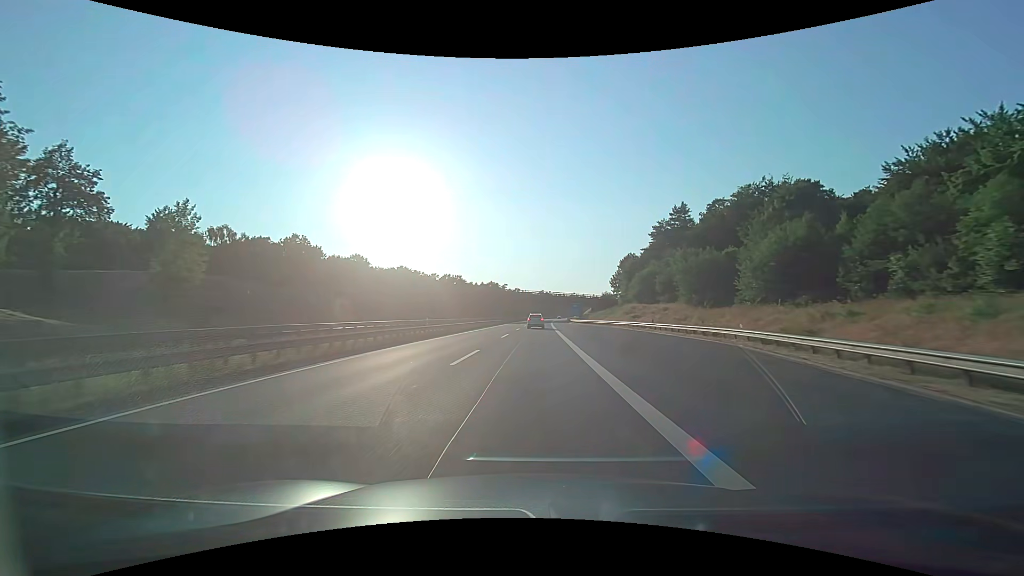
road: motorway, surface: asphalt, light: Day
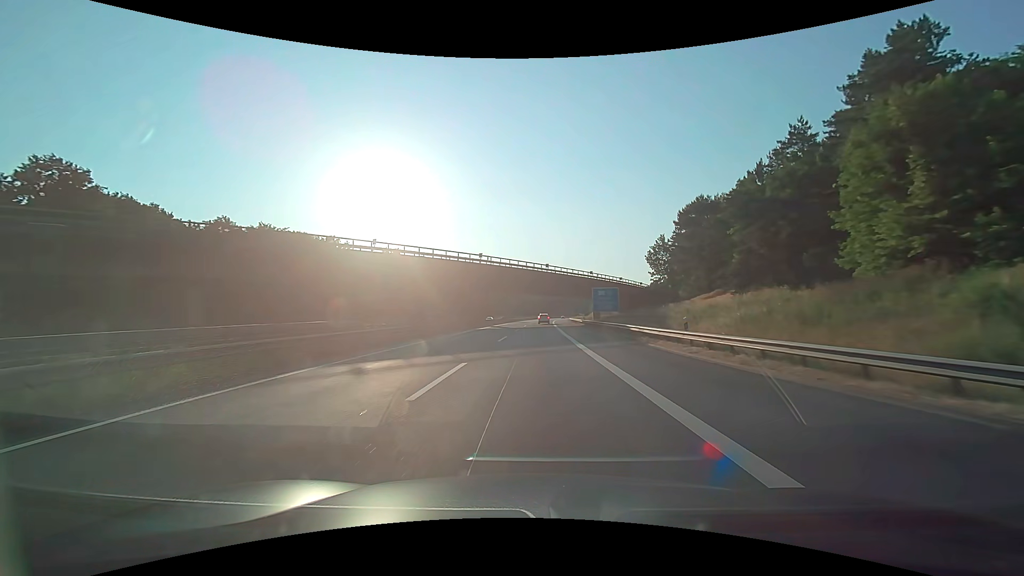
(+1.1, +77.7) m; +2°
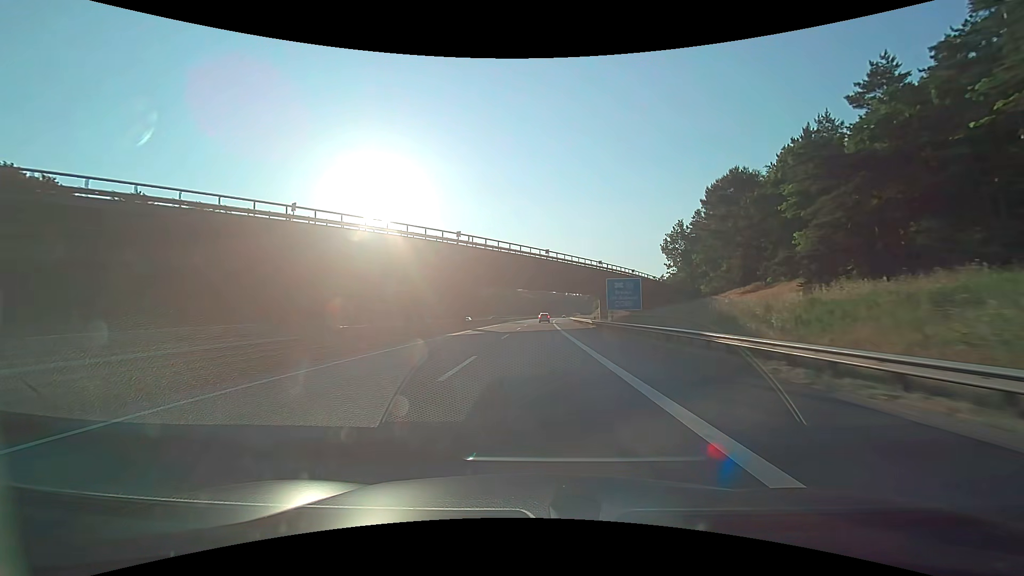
(0.0, +15.8) m; 0°
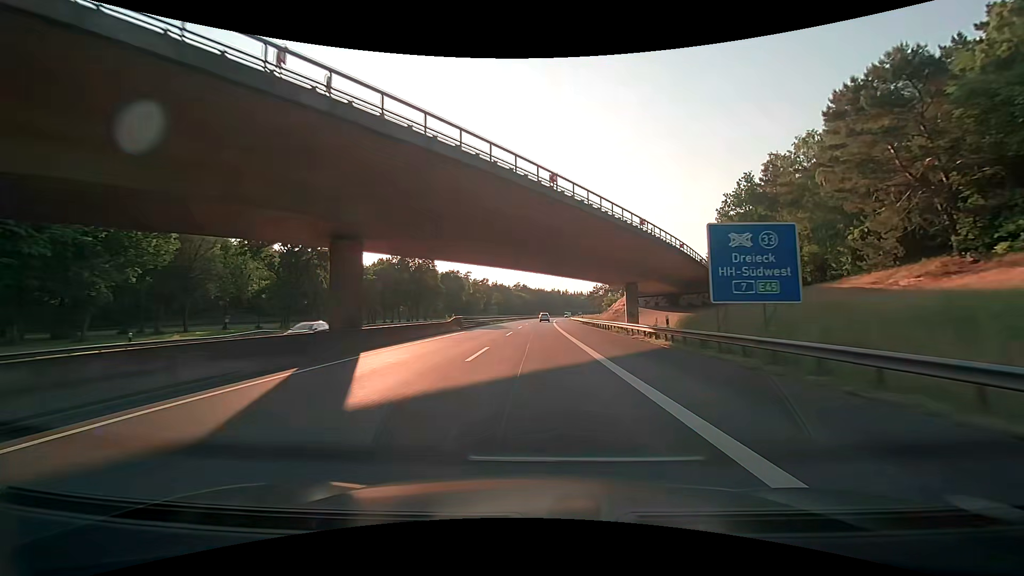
(+0.2, +31.7) m; +1°
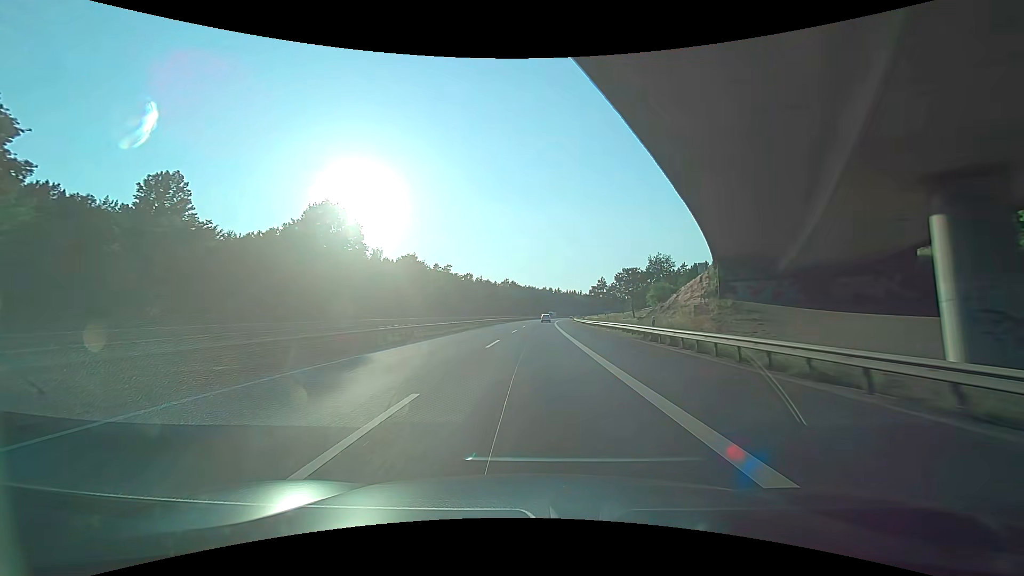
(+0.8, +47.9) m; +1°
